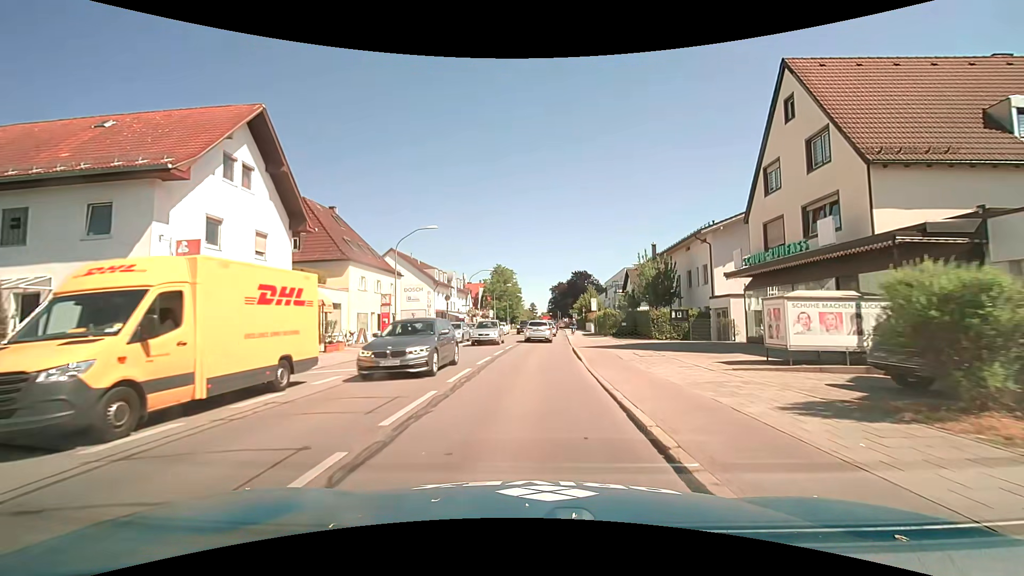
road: secondary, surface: asphalt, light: Day
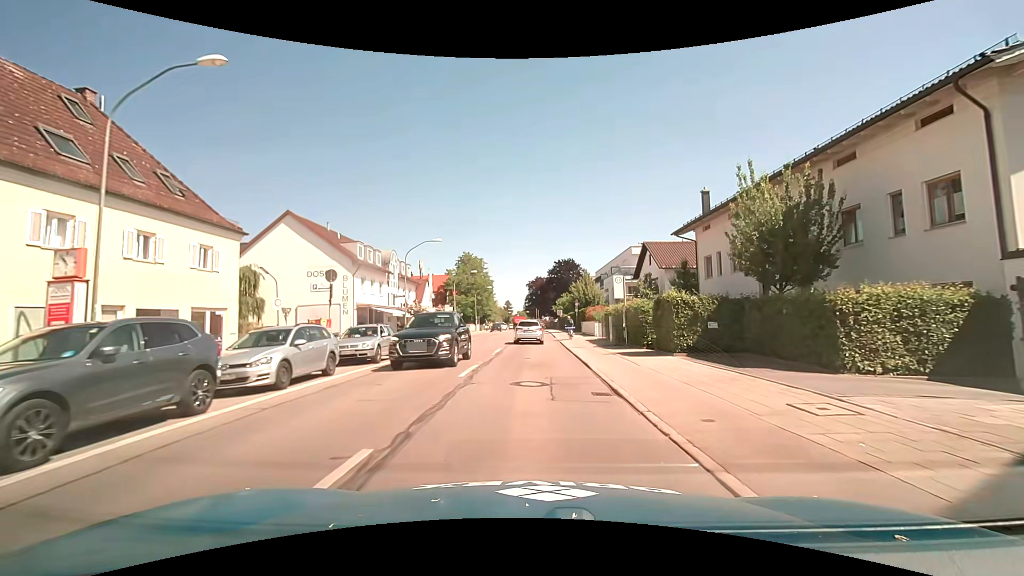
(+0.5, +22.5) m; +3°
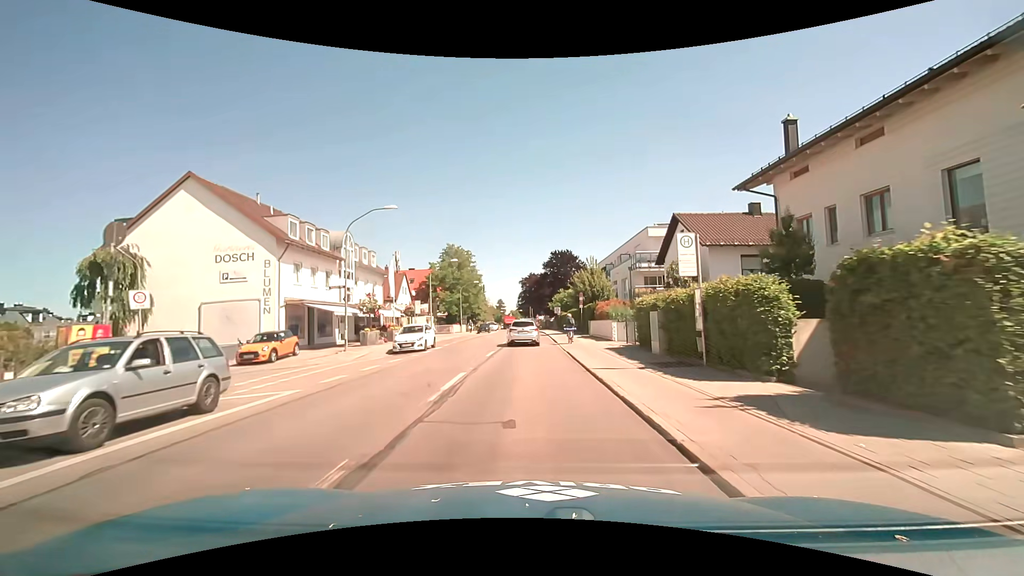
(+0.1, +11.5) m; +1°
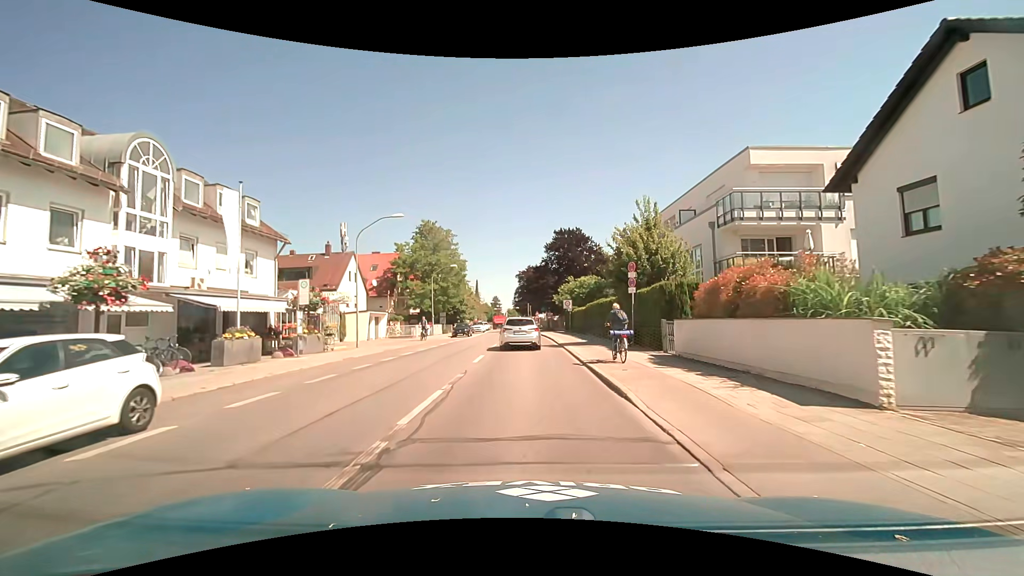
(0.0, +22.1) m; 0°
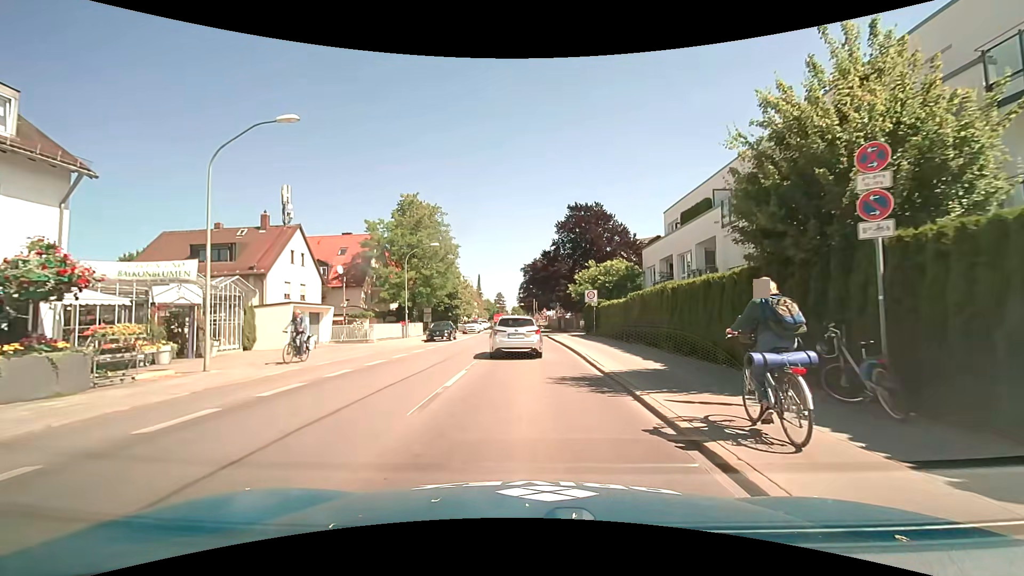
(+0.1, +14.5) m; 0°
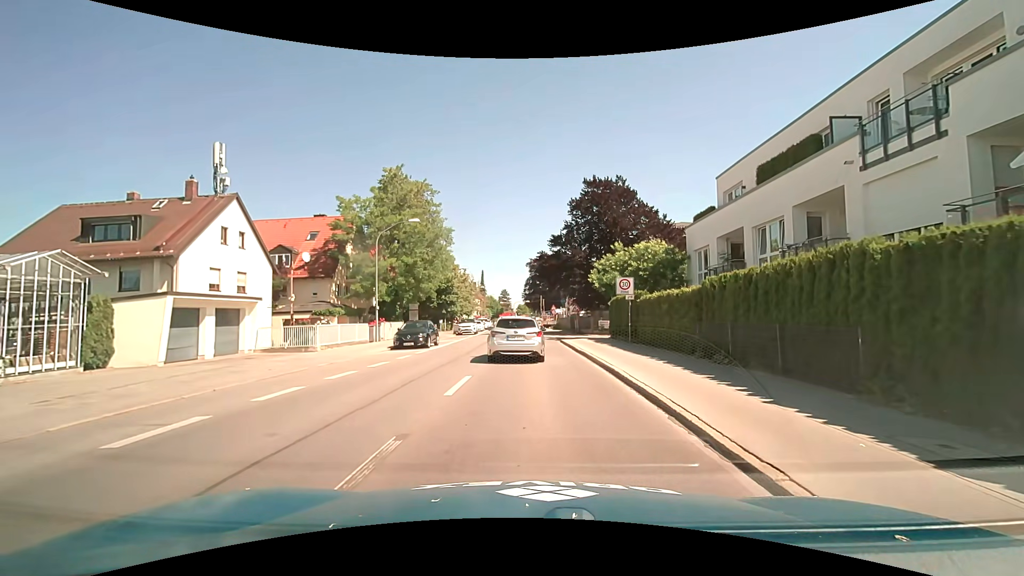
(-0.1, +9.8) m; -1°
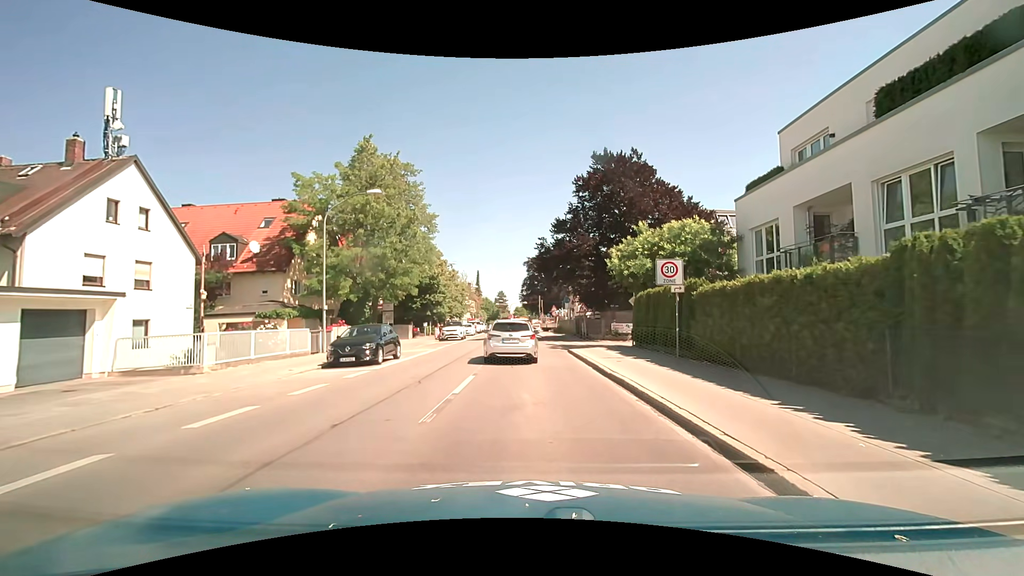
(0.0, +8.2) m; +1°
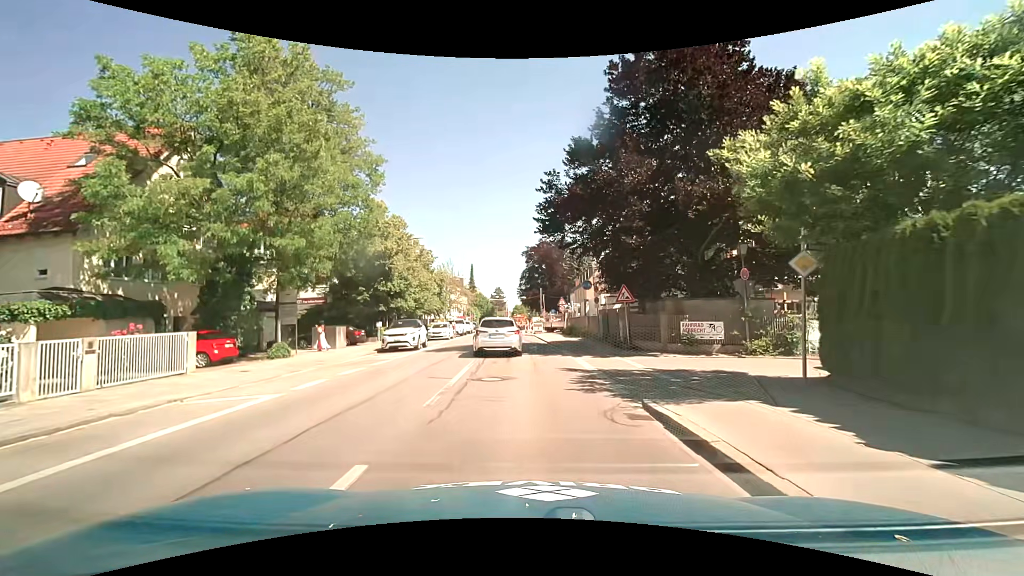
(-0.1, +16.9) m; 0°
